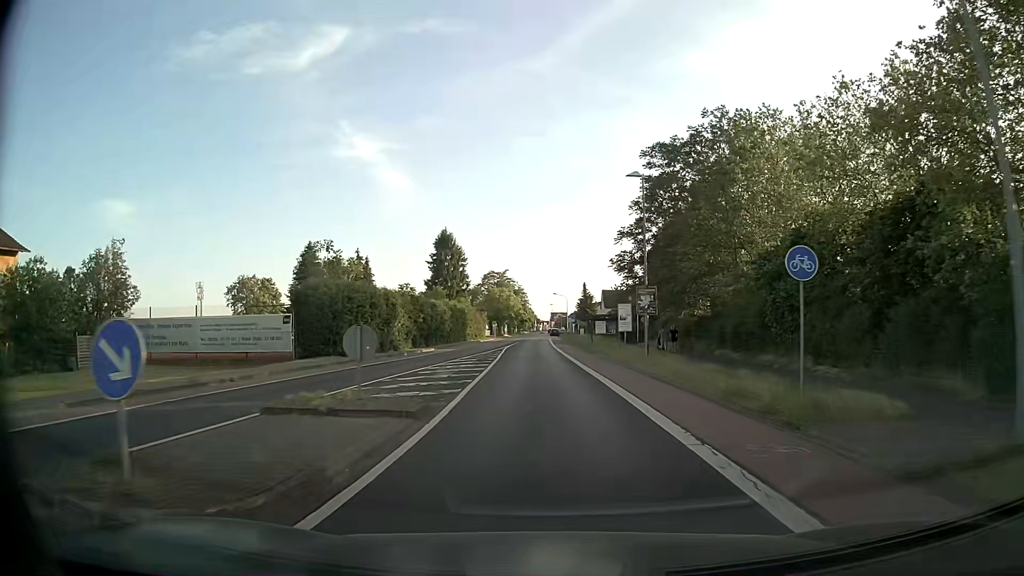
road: tertiary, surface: asphalt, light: Day
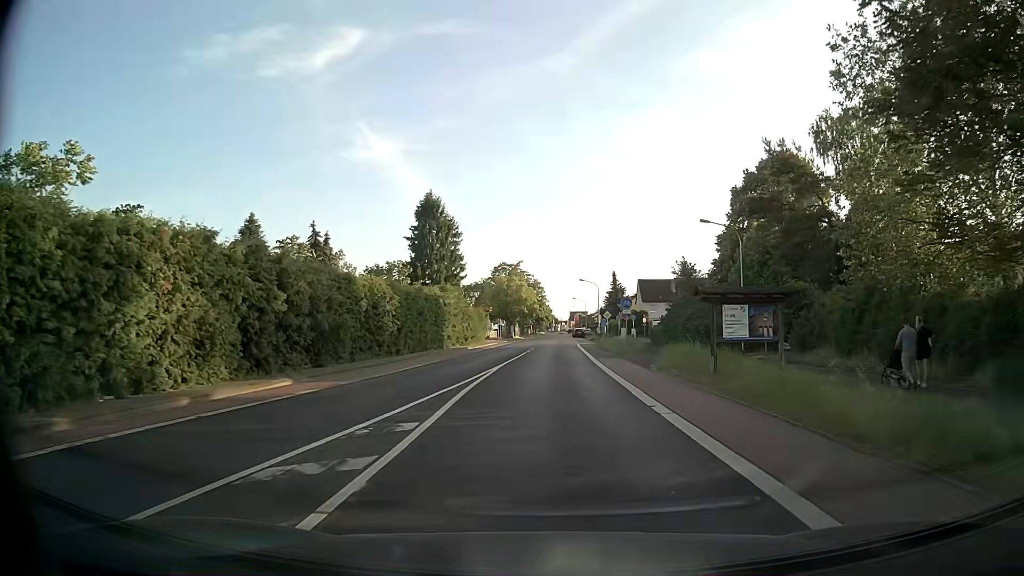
(-0.7, +32.4) m; -3°
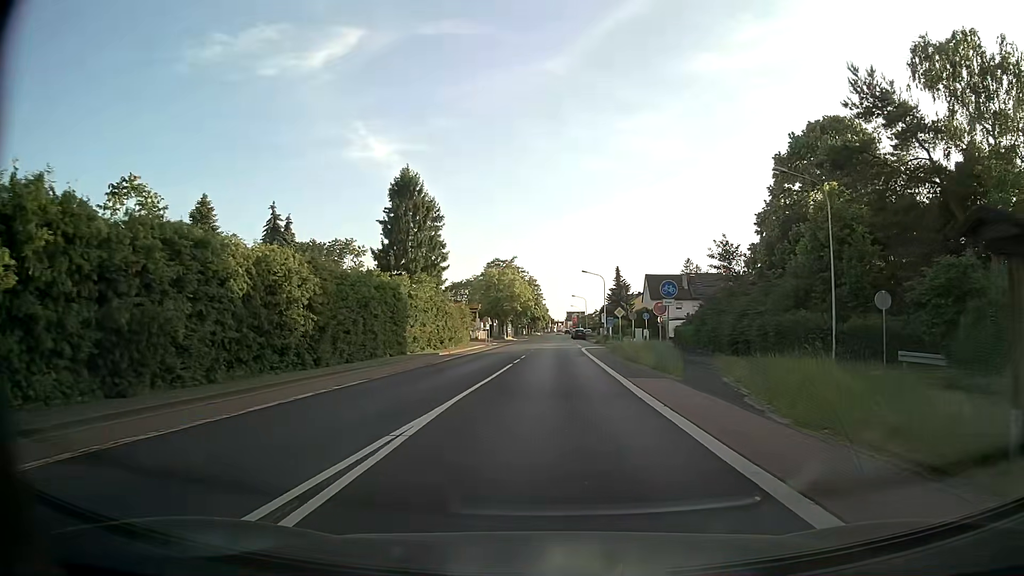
(+0.2, +13.2) m; +1°
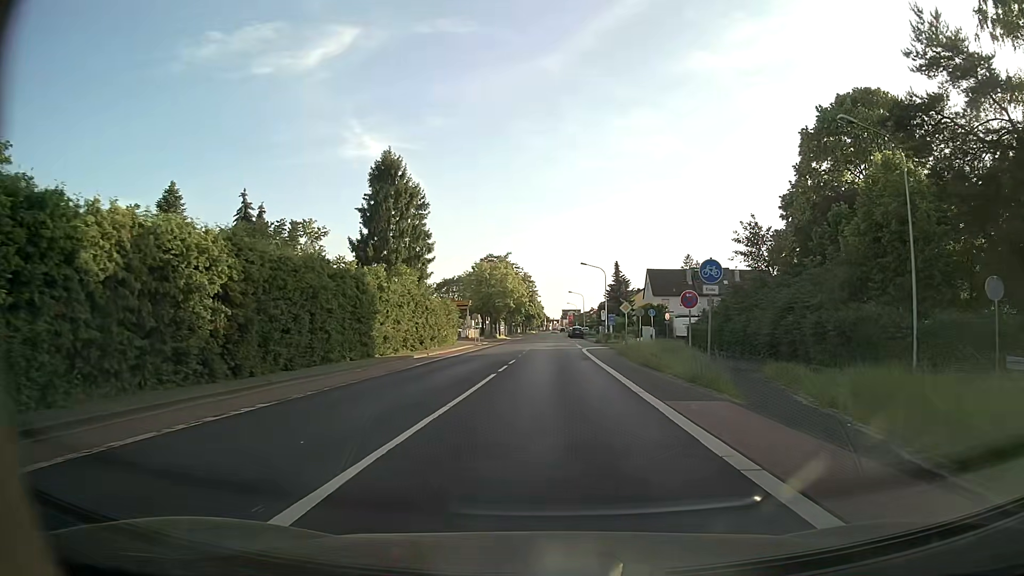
(0.0, +6.7) m; +1°
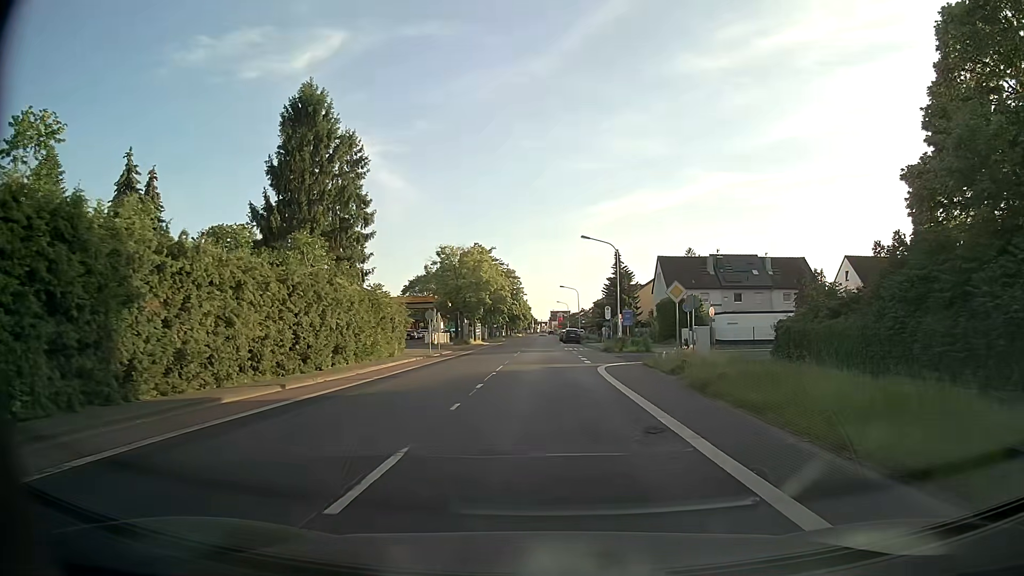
(0.0, +20.4) m; 0°
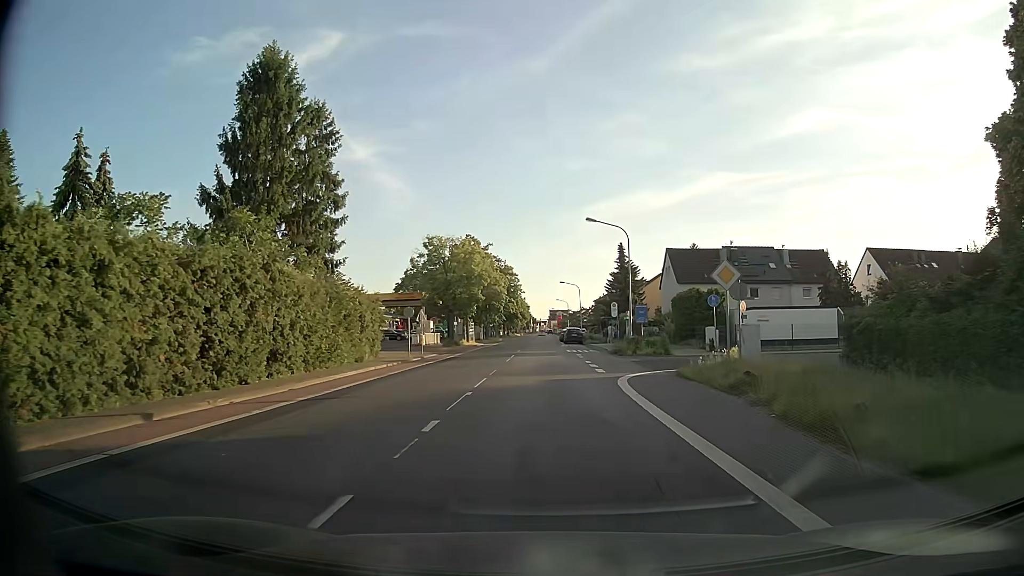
(0.0, +6.9) m; 0°
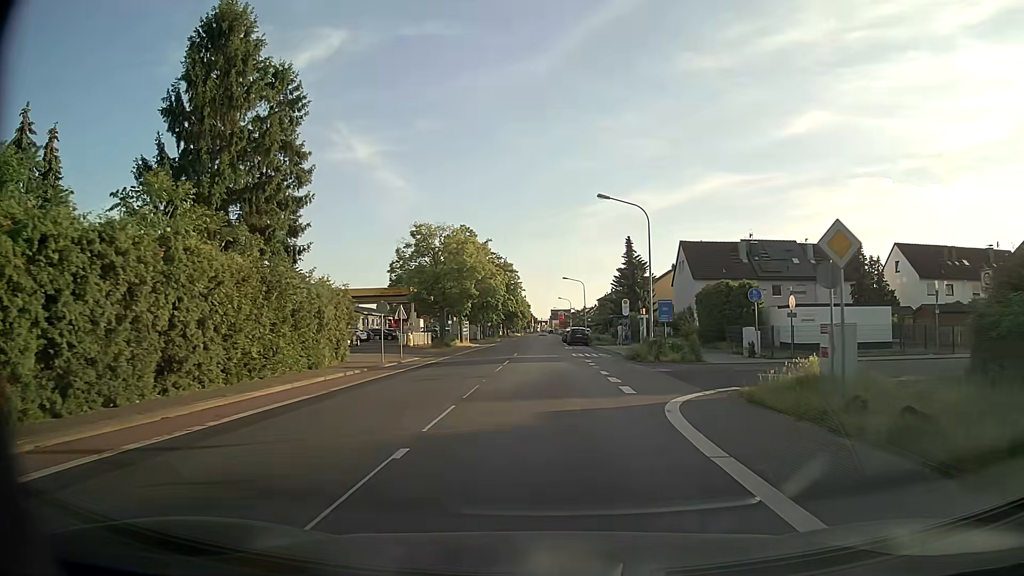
(0.0, +6.9) m; +1°
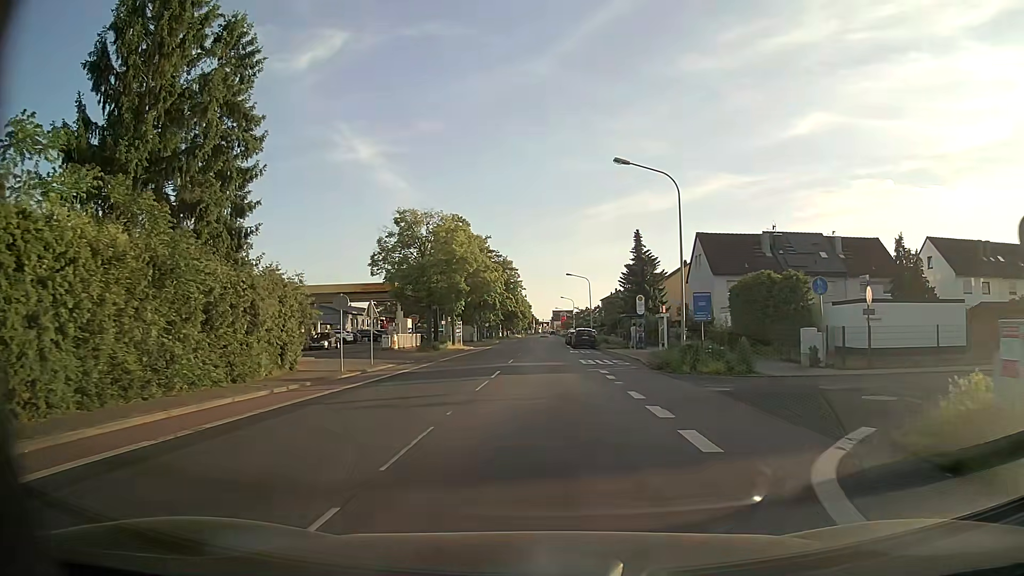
(0.0, +7.0) m; 0°
(0, +10) (0, +20) (0, +30) (0, +40) (0, +50) (0, +60) (0, +70) (0, +80) (+1, +90) (+2, +100) m
